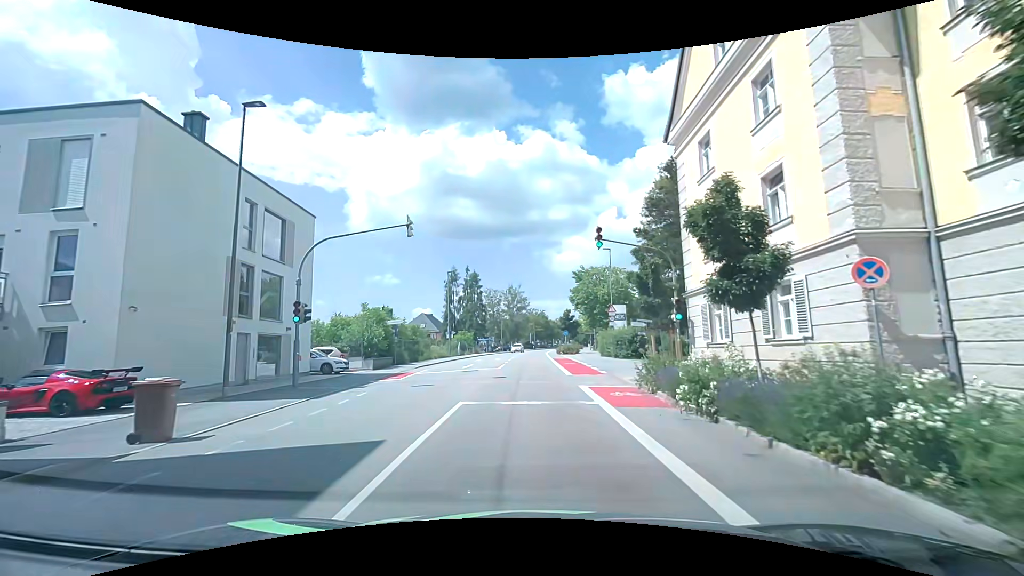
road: tertiary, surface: asphalt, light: Day
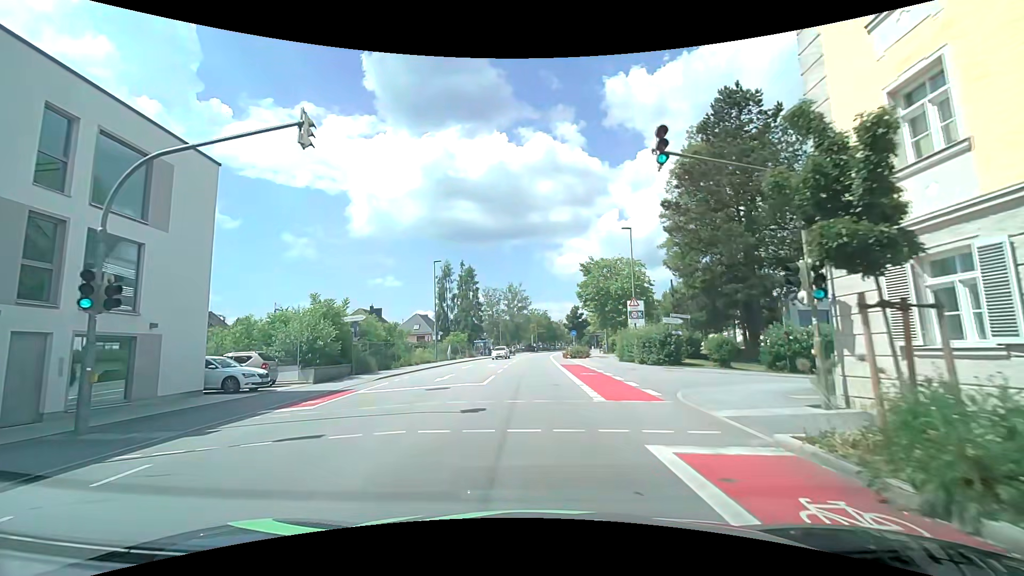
(+0.1, +9.3) m; +2°
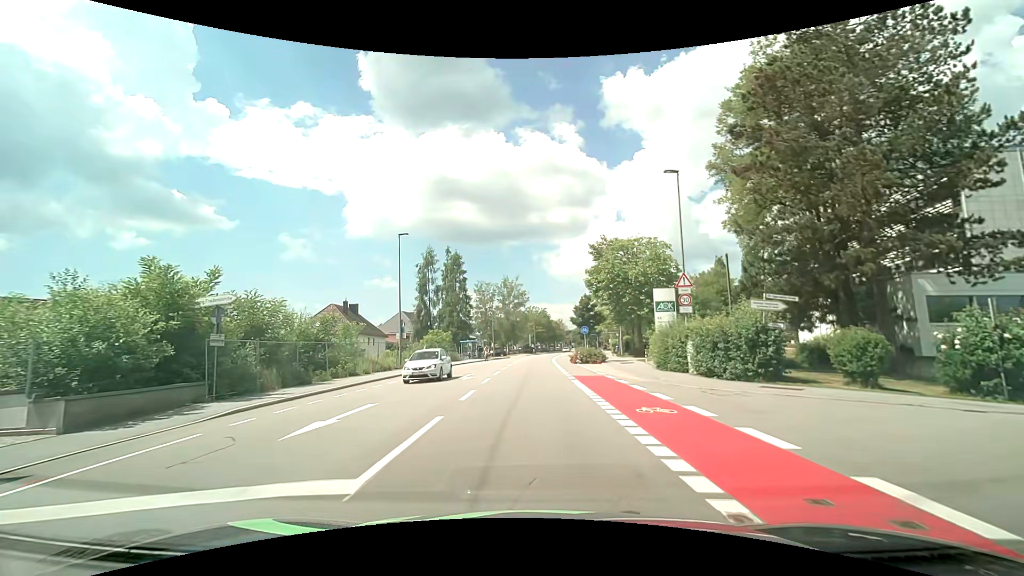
(-0.1, +12.8) m; -1°
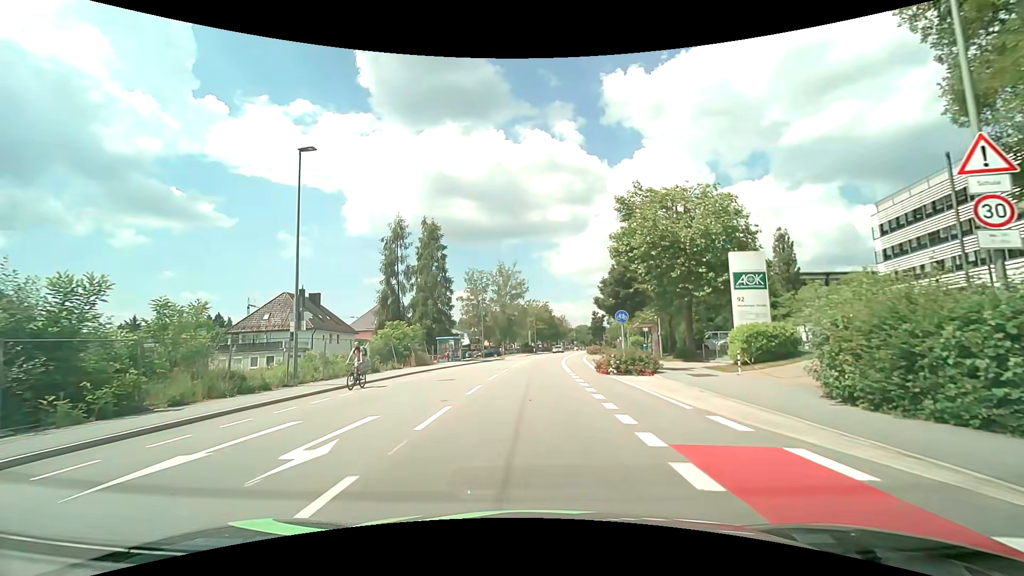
(+0.2, +16.6) m; +1°
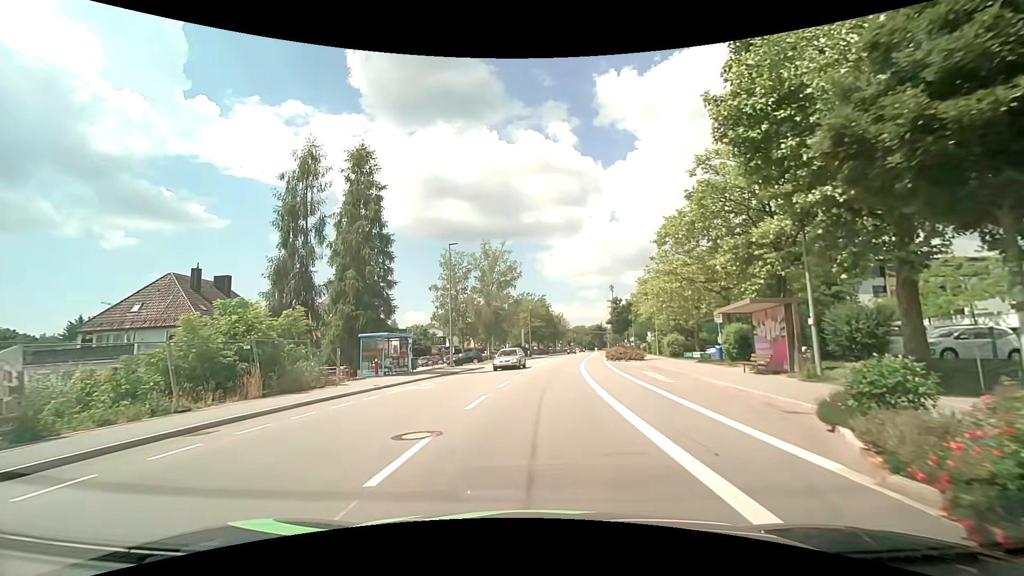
(0.0, +21.1) m; +1°
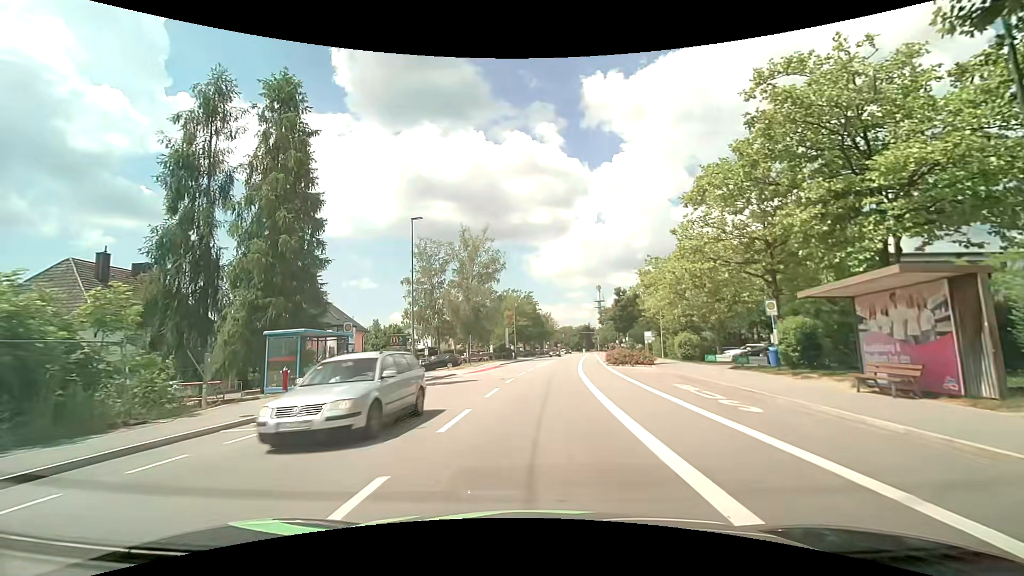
(+0.1, +8.6) m; +1°
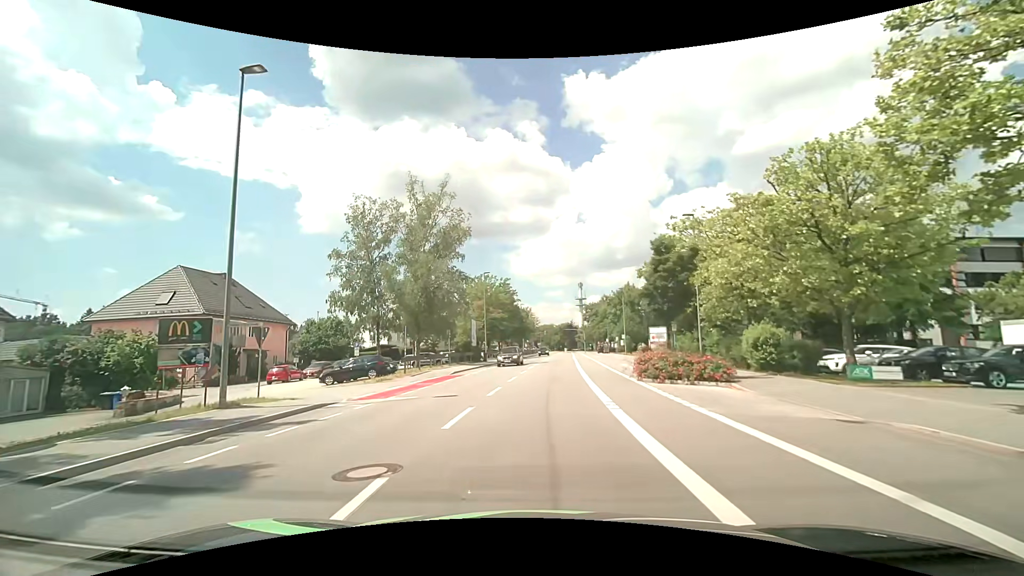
(+0.5, +17.5) m; +2°
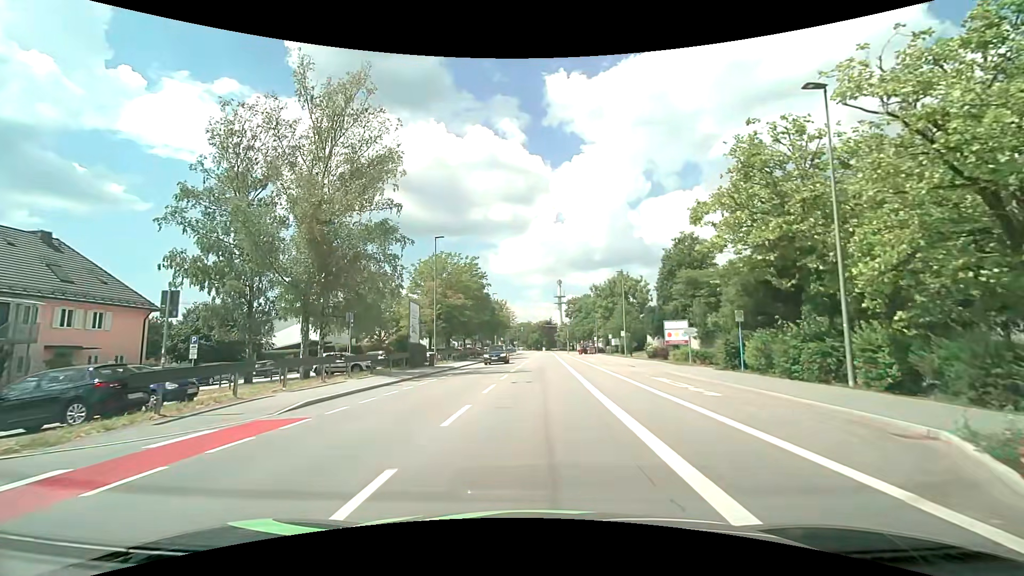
(+0.5, +18.0) m; +3°
(0, +10) (0, +20) (0, +30) (+1, +40) (+1, +50) (+1, +60) (+2, +70) (+2, +80) (+2, +90) (+2, +100) m
